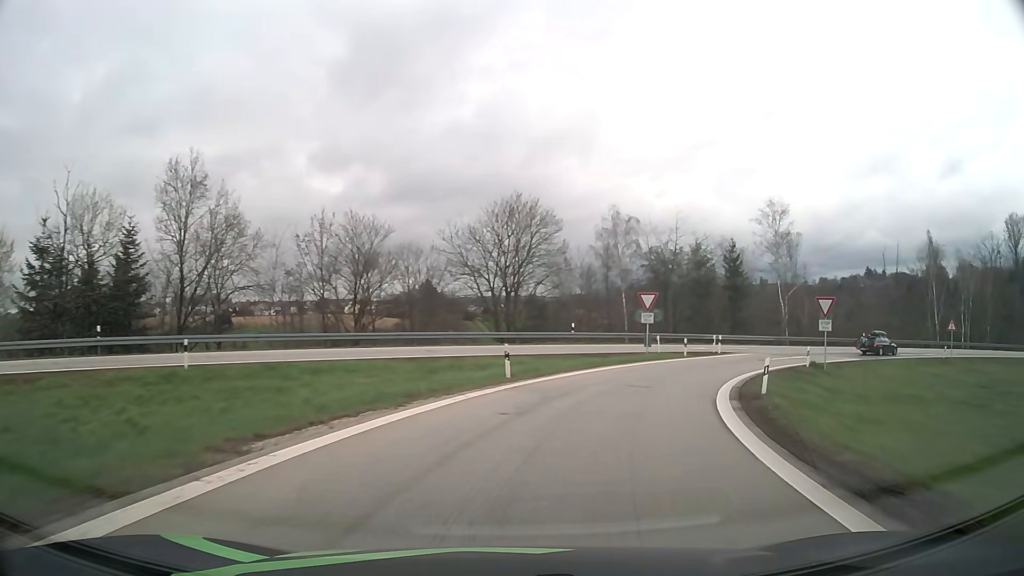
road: motorway_link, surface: asphalt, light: Day
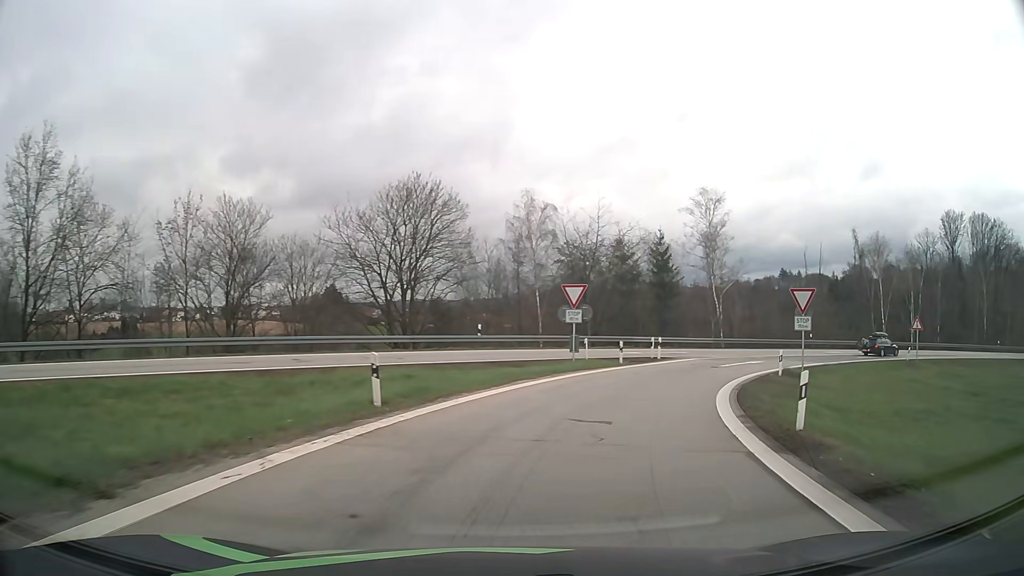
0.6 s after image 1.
(+0.5, +7.4) m; +8°
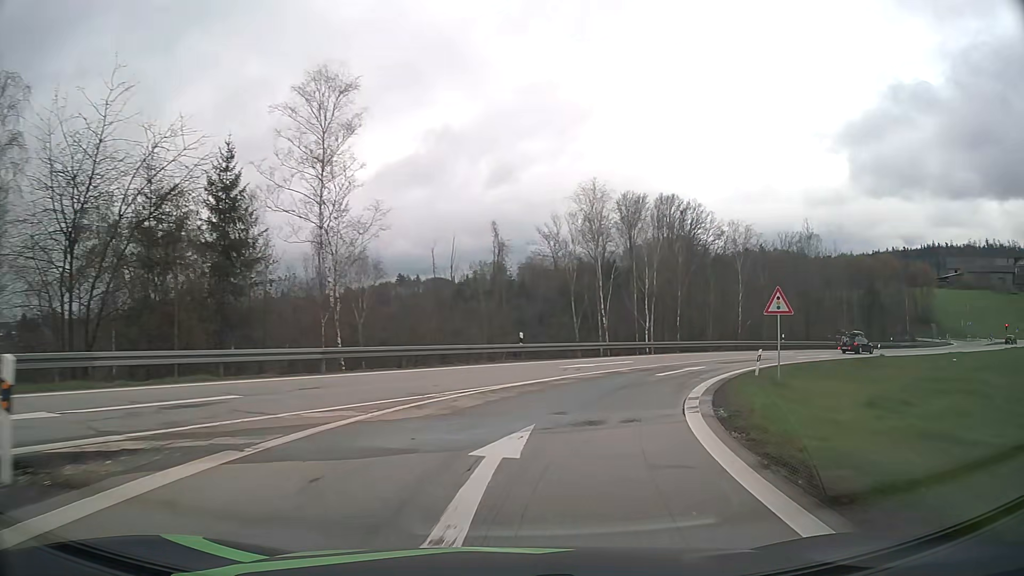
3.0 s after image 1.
(+7.7, +27.8) m; +33°
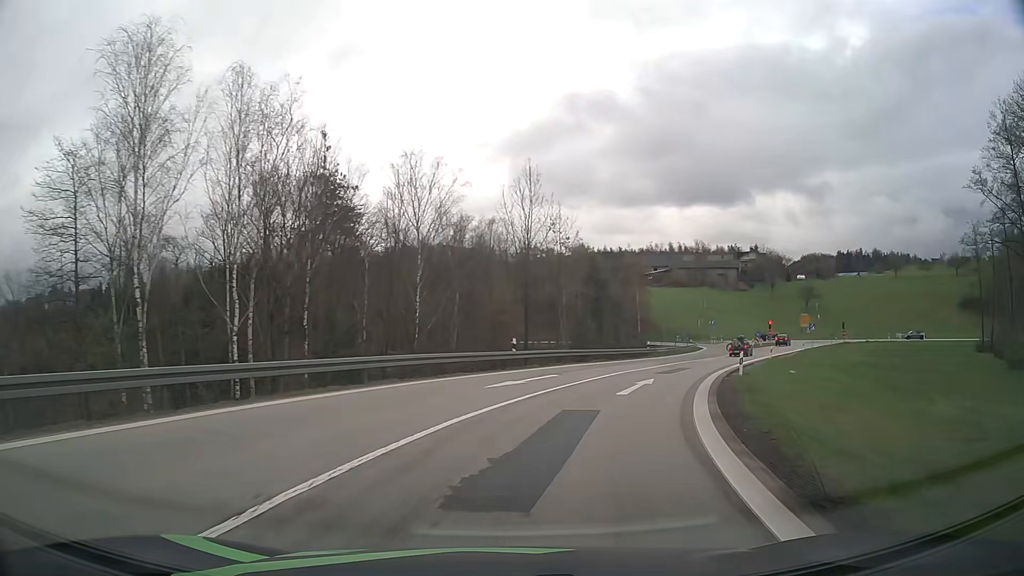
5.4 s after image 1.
(+7.1, +27.5) m; +30°
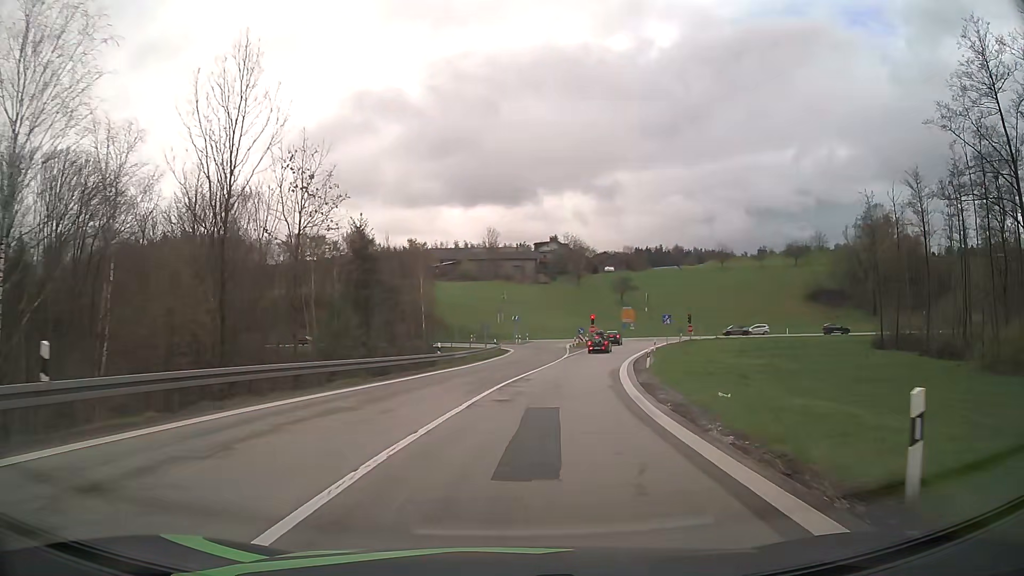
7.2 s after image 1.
(+3.6, +20.9) m; +18°
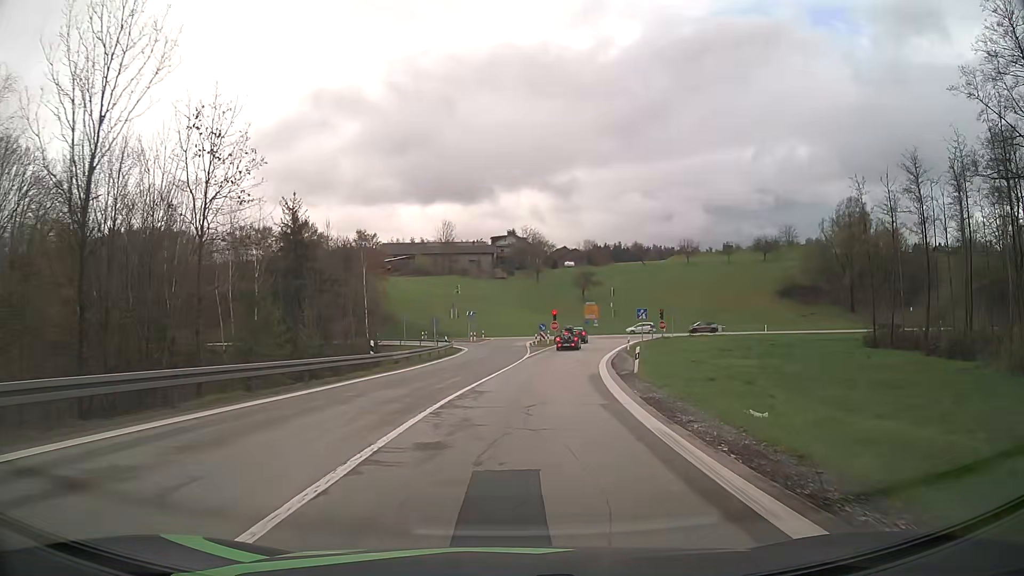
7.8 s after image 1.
(+0.2, +7.0) m; +3°
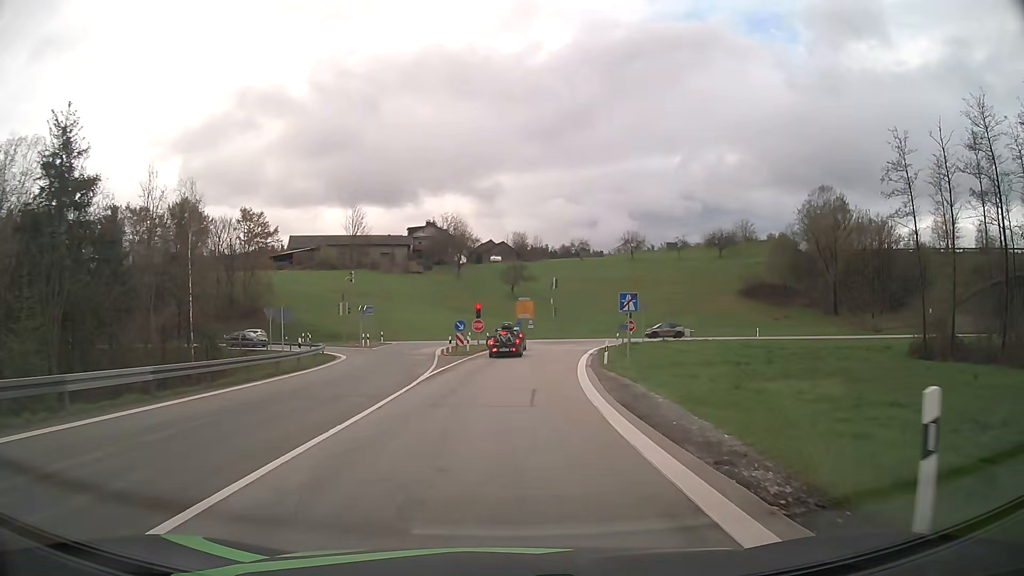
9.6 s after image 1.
(+1.5, +20.8) m; +7°
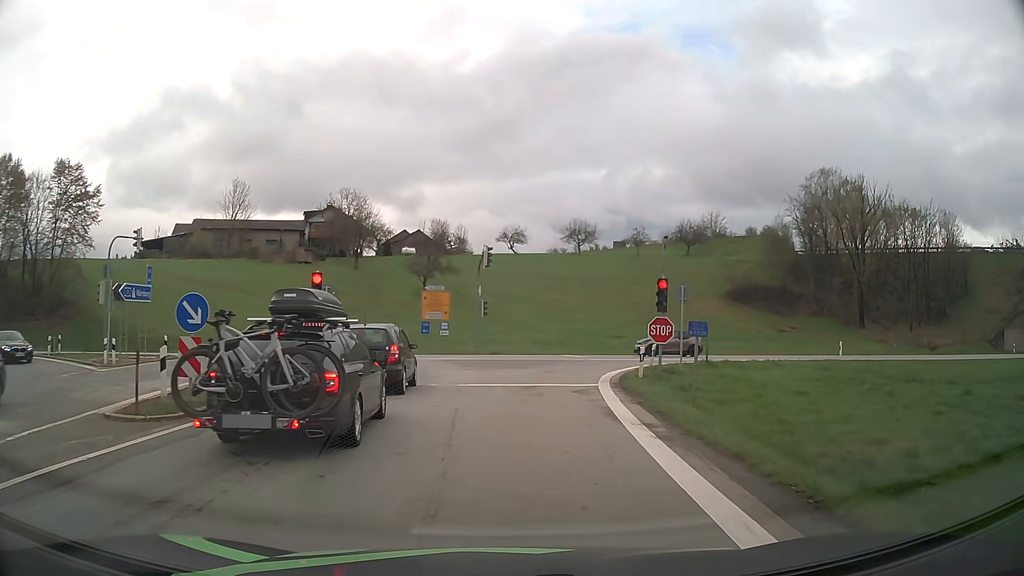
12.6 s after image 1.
(+1.6, +28.7) m; +7°
(0, +10) (+1, +20) (+4, +29) (+12, +36) (+21, +39) (+31, +40) (+41, +42) (+51, +44) (+61, +46) (+70, +48) m
